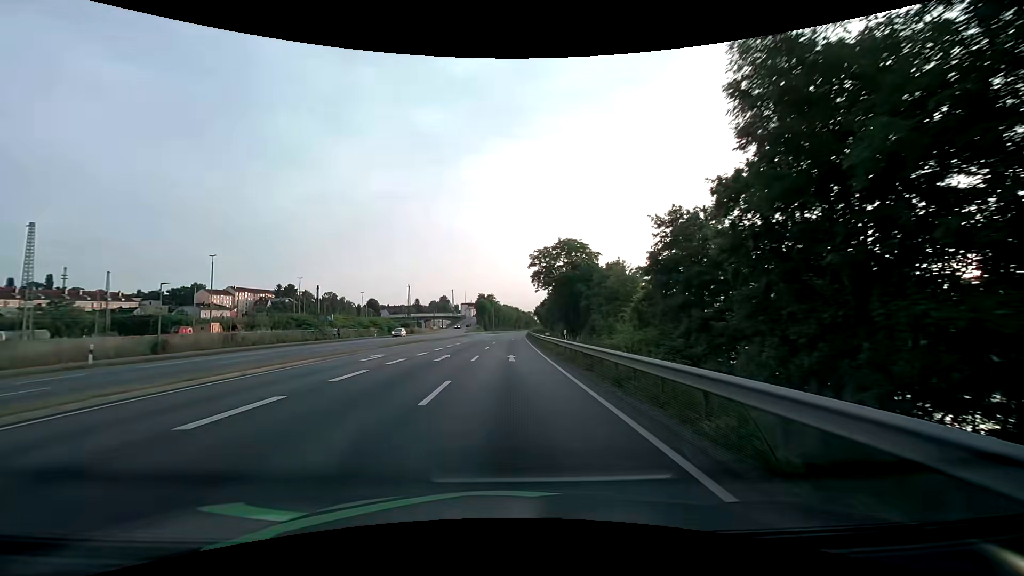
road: primary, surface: asphalt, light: Day
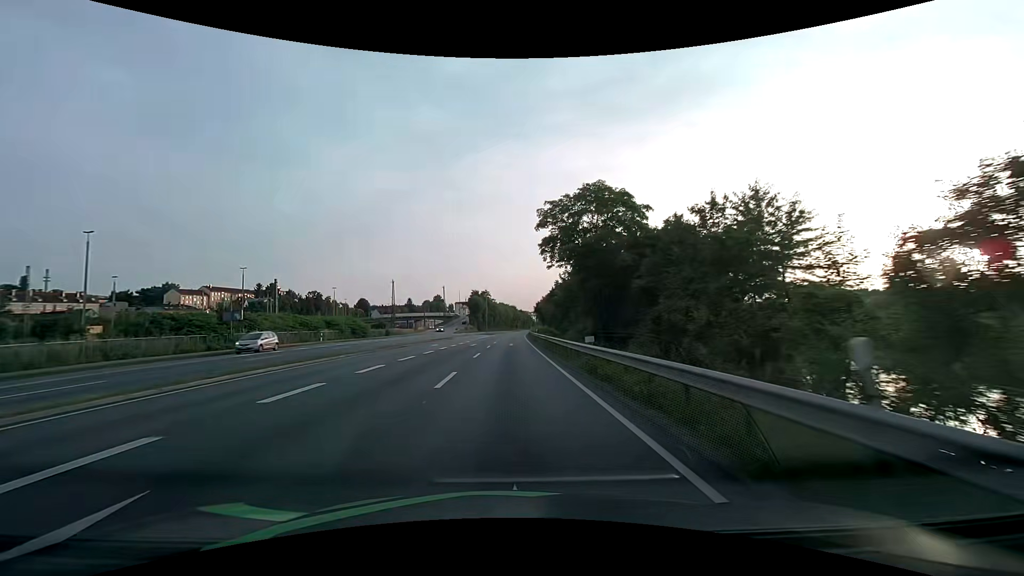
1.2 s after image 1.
(+0.1, +21.6) m; +1°
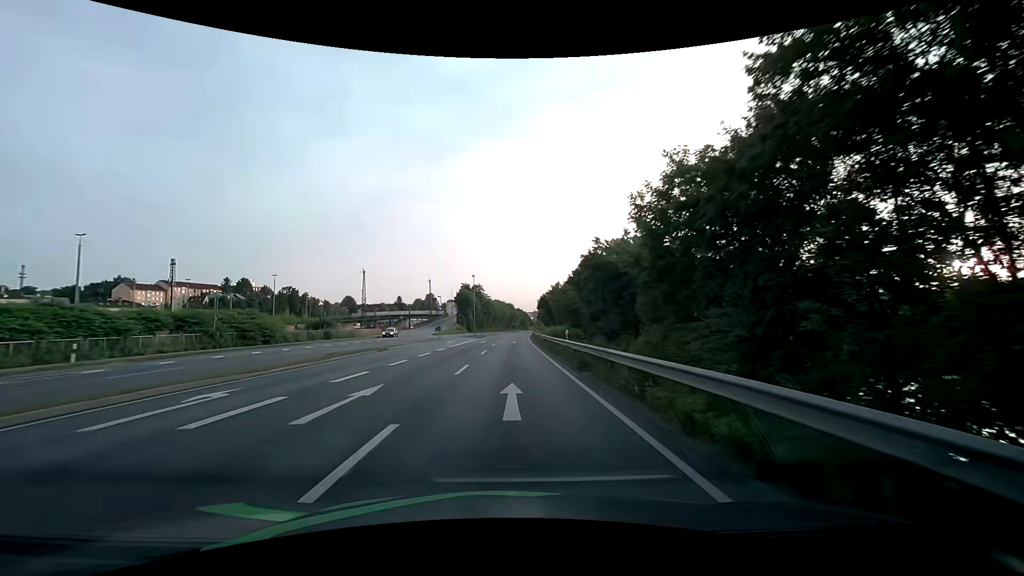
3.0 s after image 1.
(+0.1, +32.3) m; +1°
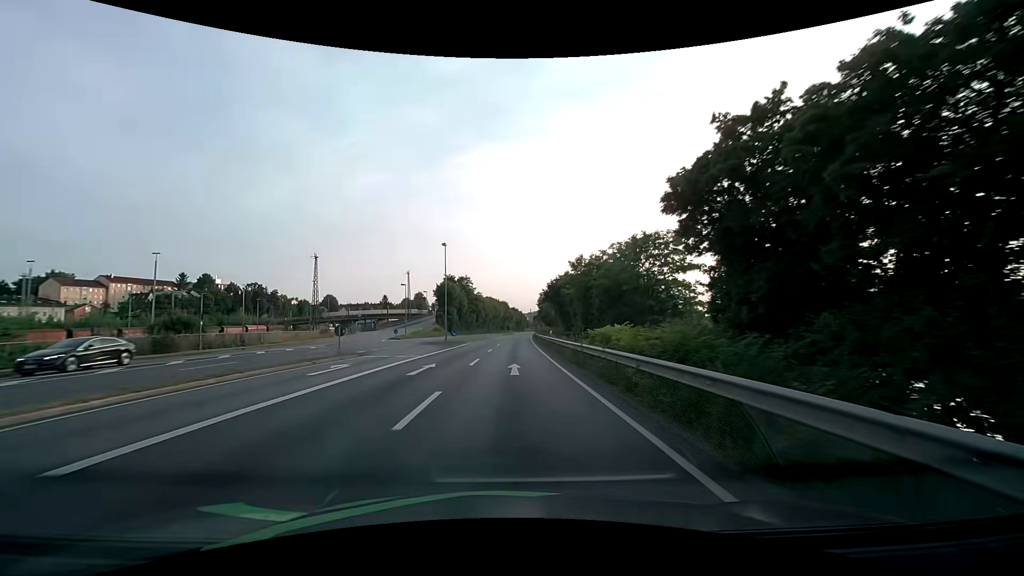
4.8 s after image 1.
(+0.1, +32.3) m; +1°
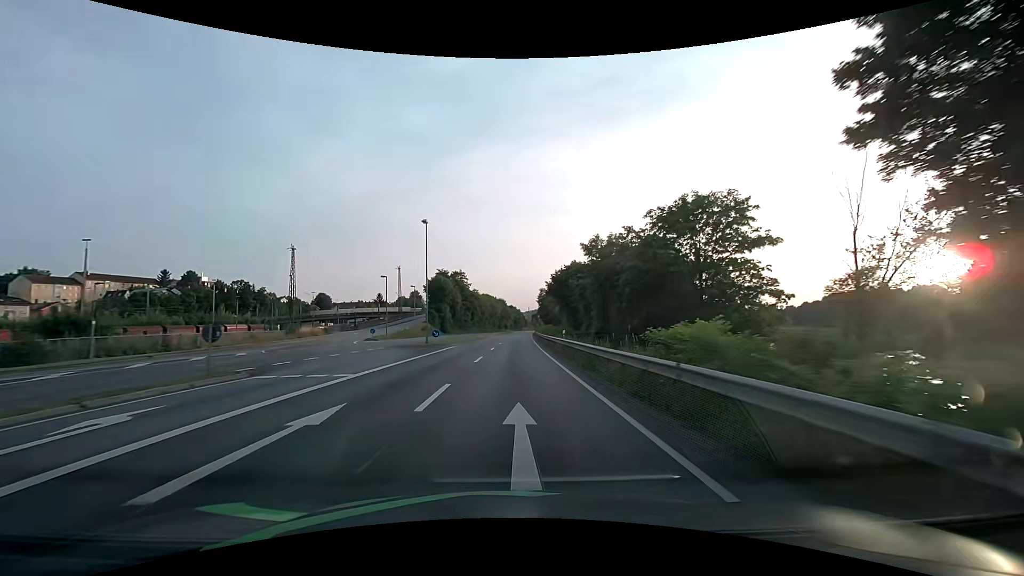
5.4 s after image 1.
(0.0, +10.7) m; 0°
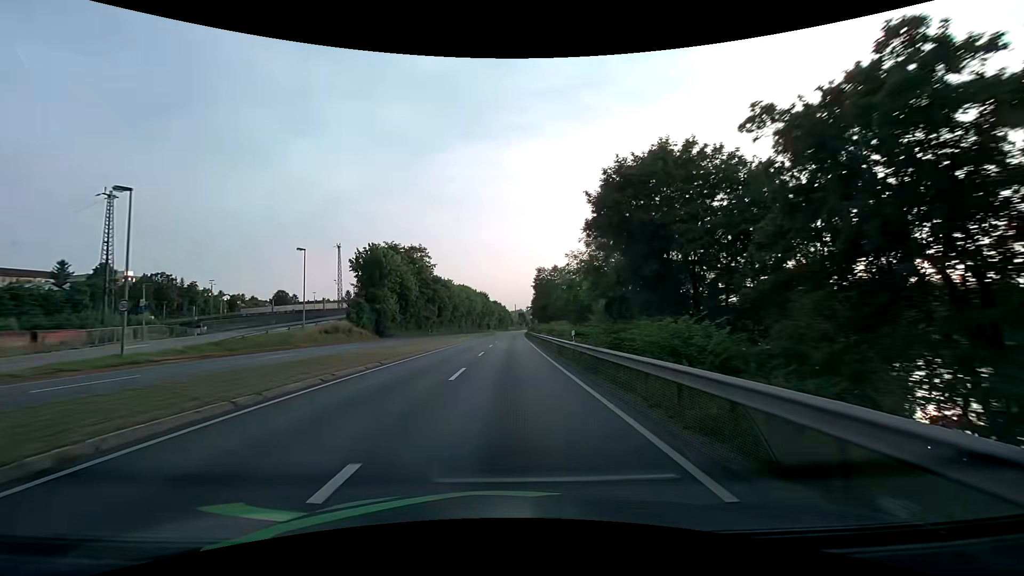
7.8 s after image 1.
(+0.6, +42.9) m; +1°
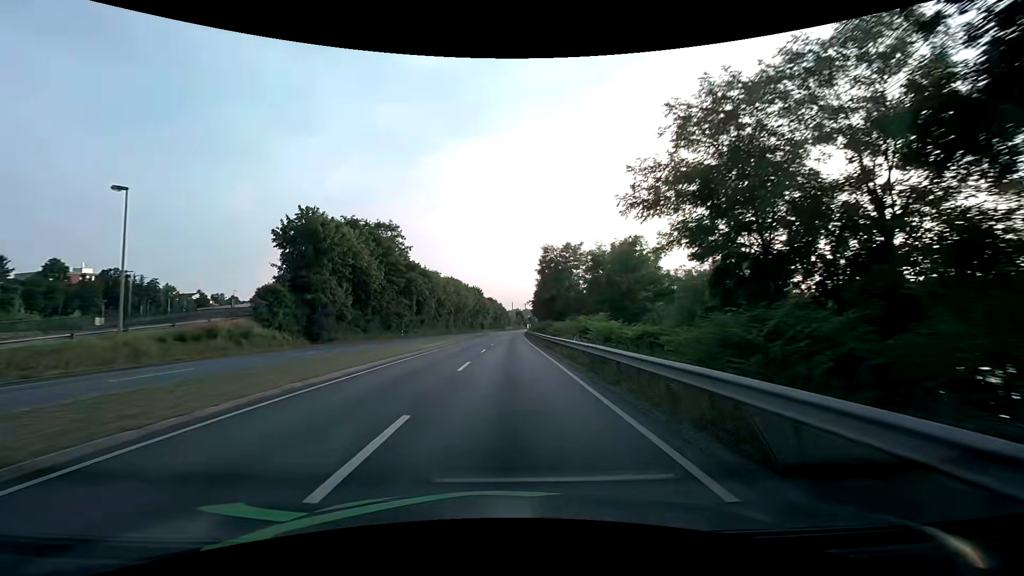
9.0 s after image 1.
(+0.1, +21.5) m; +1°
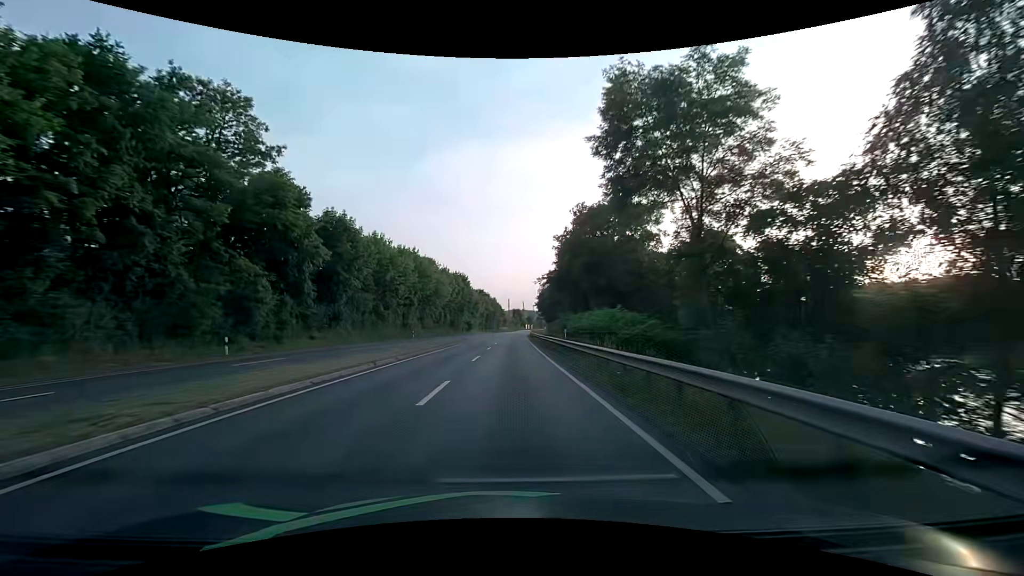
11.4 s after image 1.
(+0.1, +42.9) m; 0°
(0, +10) (0, +20) (0, +30) (0, +40) (0, +50) (0, +60) (+1, +70) (+1, +80) (+1, +90) (+2, +100) m
